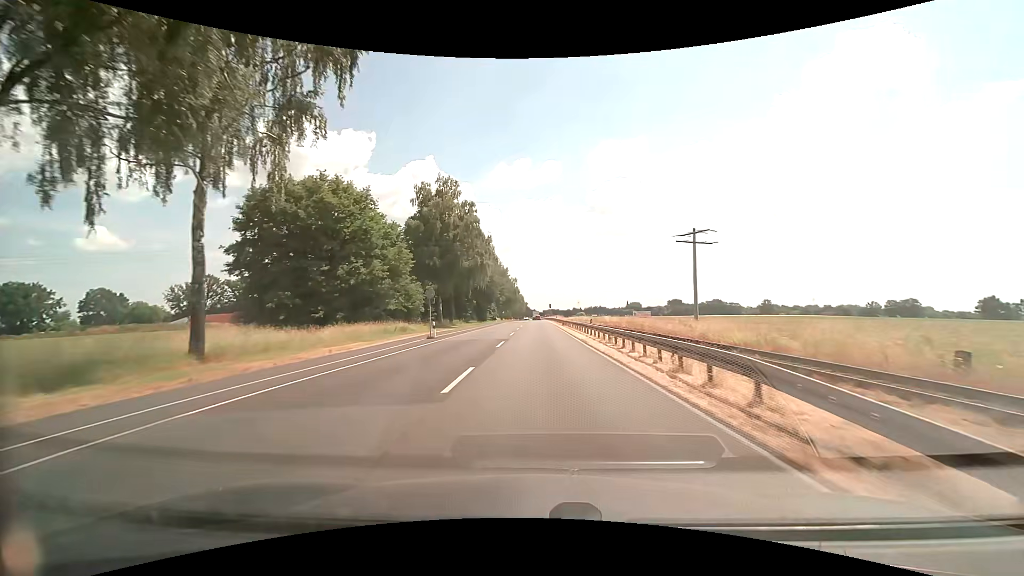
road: primary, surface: asphalt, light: Day
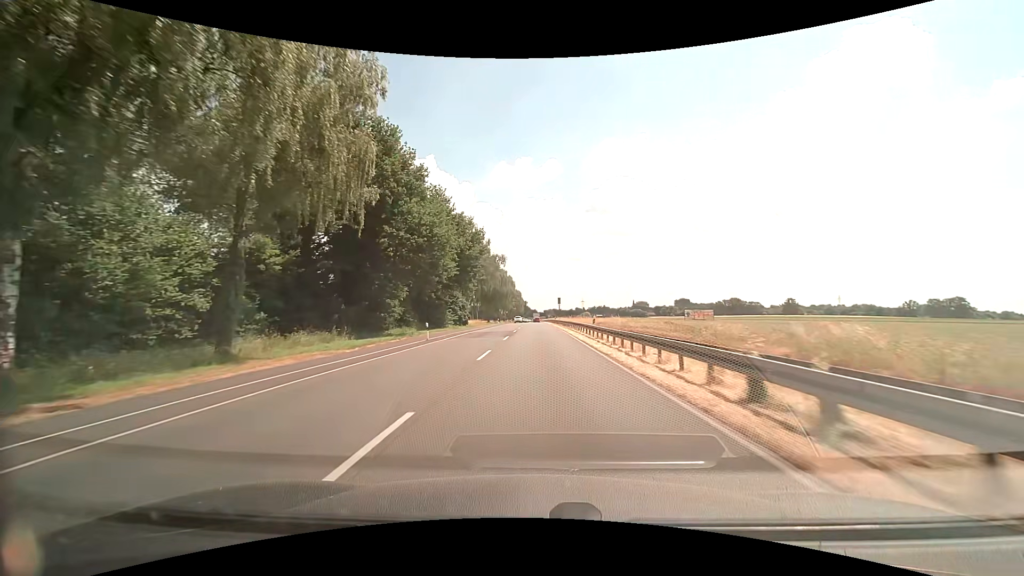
(+0.3, +53.9) m; 0°
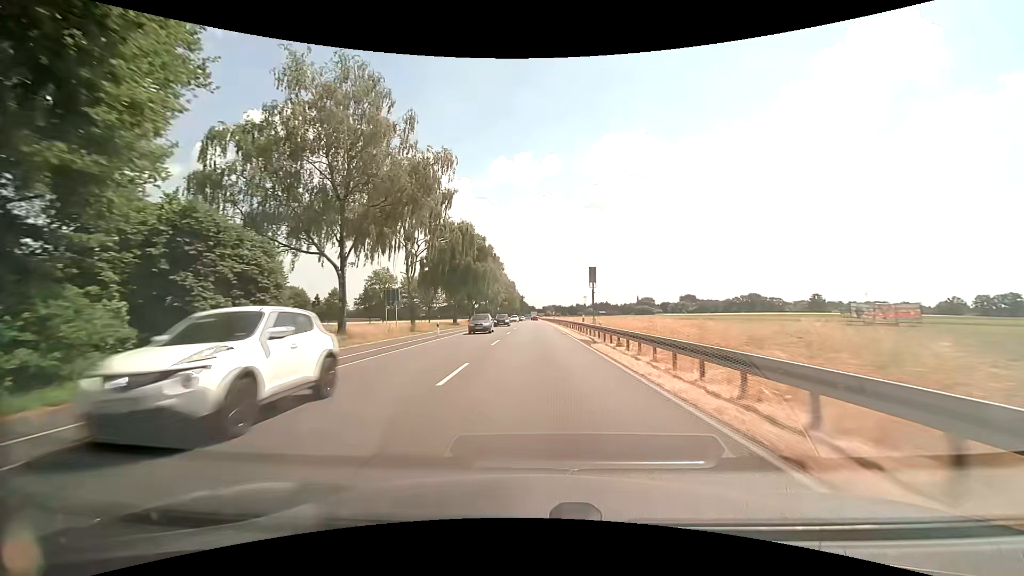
(0.0, +54.0) m; 0°
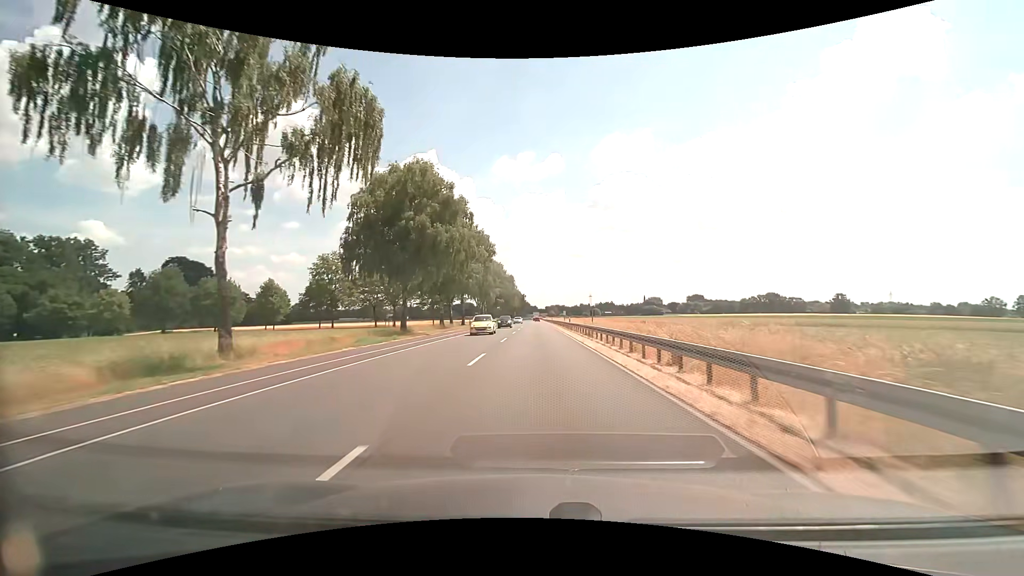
(0.0, +32.5) m; 0°
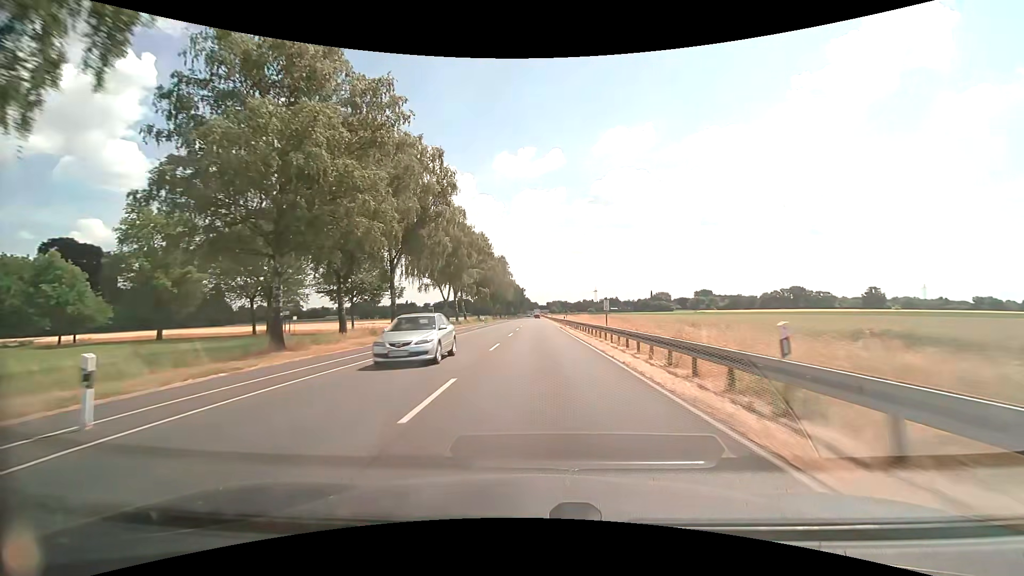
(0.0, +43.2) m; 0°
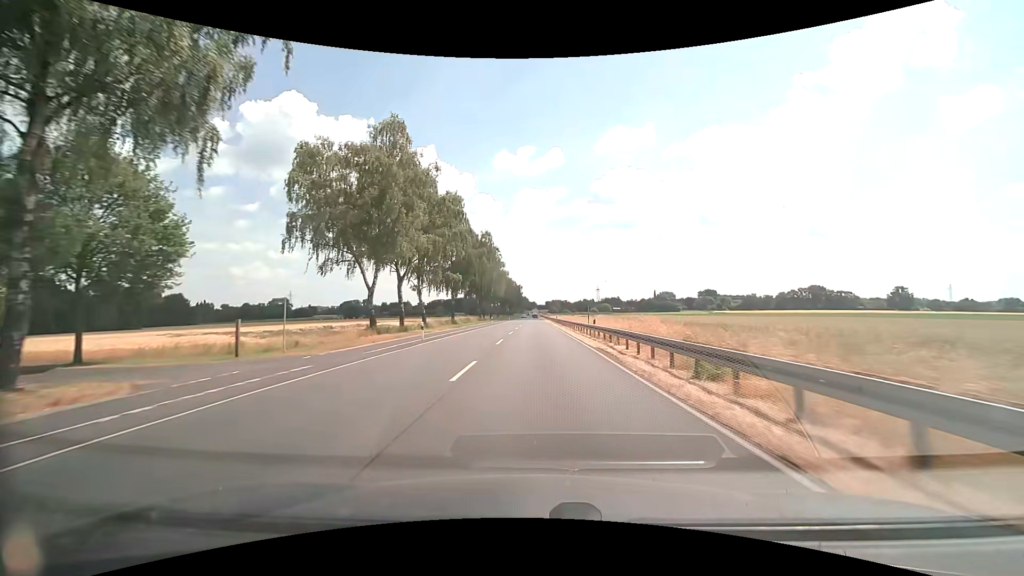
(0.0, +32.5) m; 0°
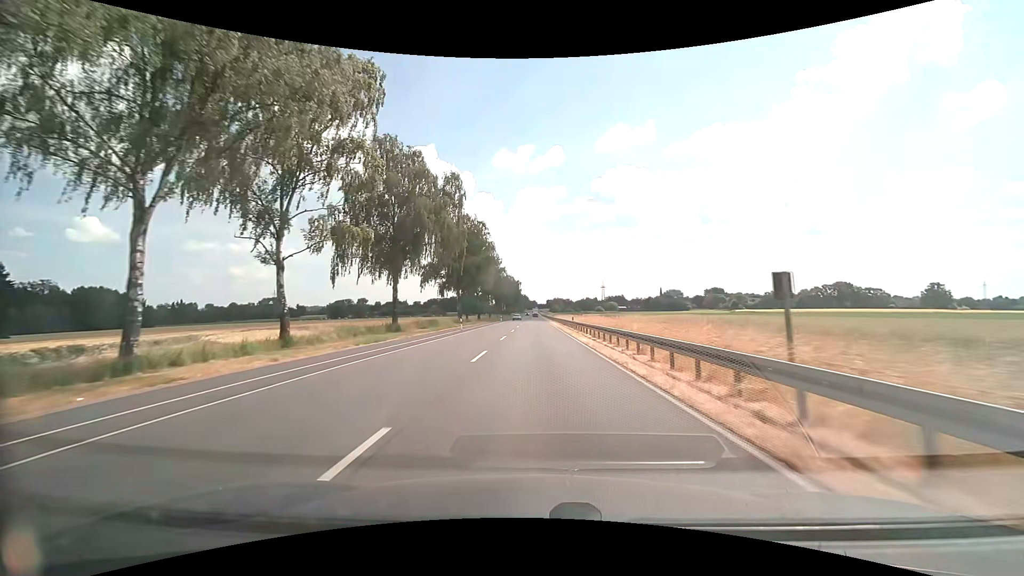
(0.0, +32.4) m; 0°
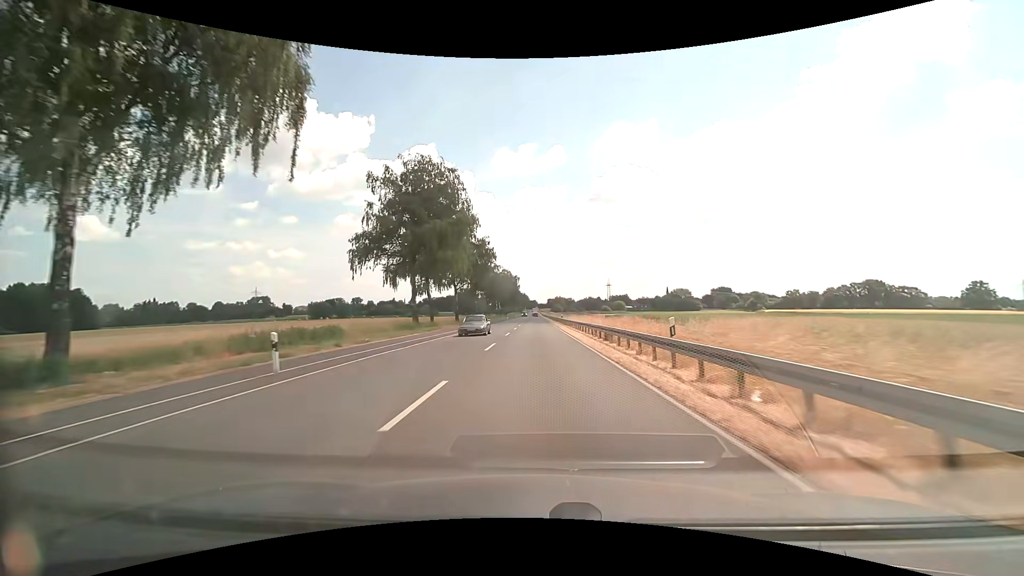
(-0.1, +32.3) m; 0°
(0, +10) (0, +20) (0, +30) (0, +40) (0, +50) (0, +60) (0, +70) (0, +80) (0, +90) (+1, +100) m
